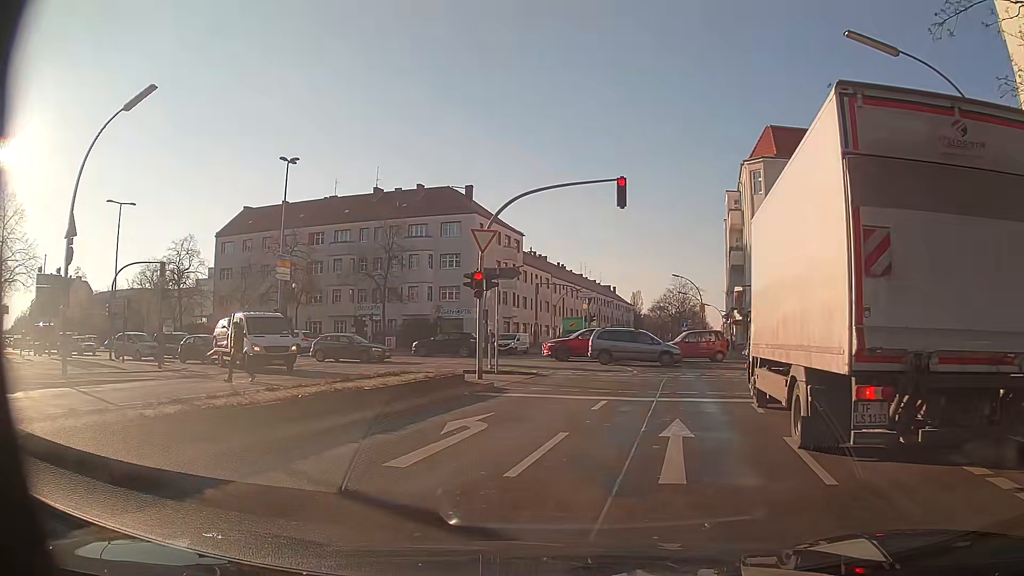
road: secondary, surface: asphalt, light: Day
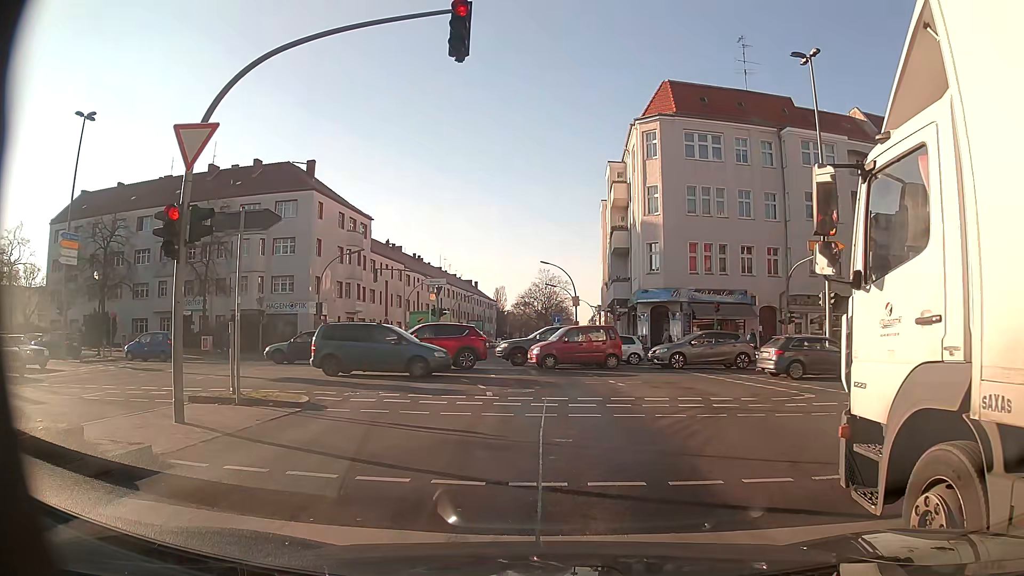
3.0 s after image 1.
(+1.1, +9.9) m; +12°
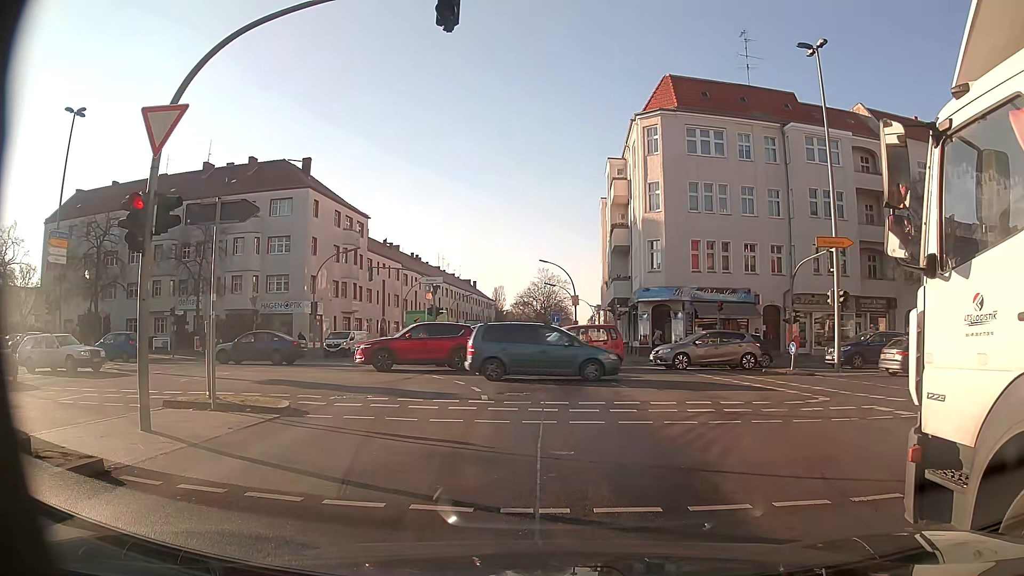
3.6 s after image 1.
(0.0, +0.8) m; 0°
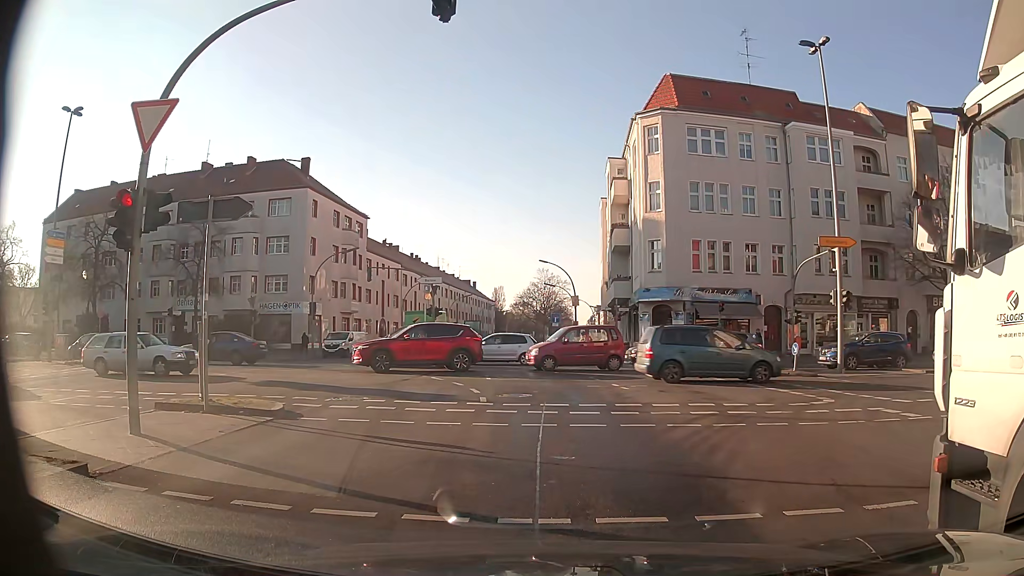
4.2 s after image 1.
(0.0, +0.2) m; 0°
